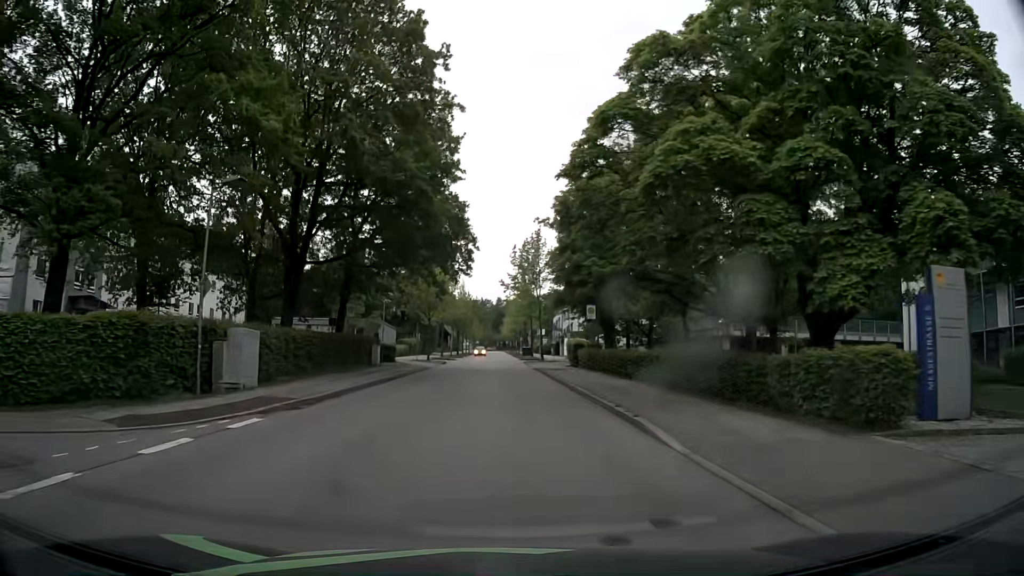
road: residential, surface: asphalt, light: Day
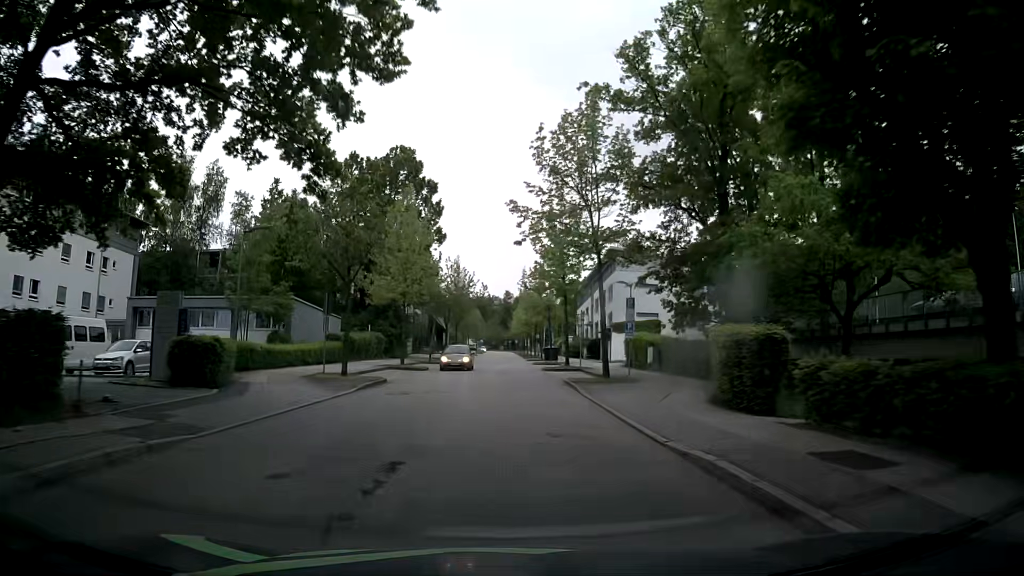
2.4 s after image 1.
(-0.2, +32.0) m; -1°
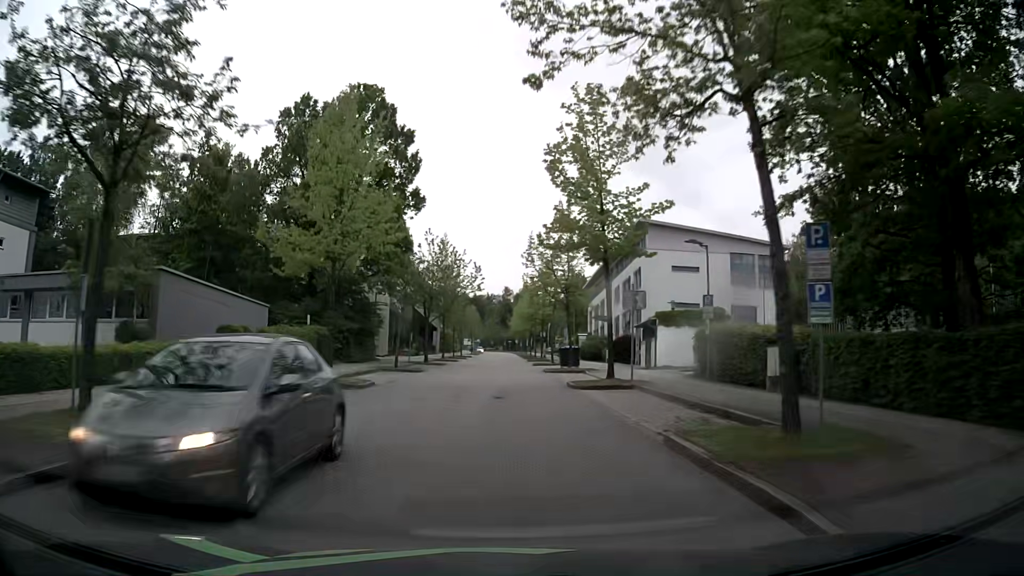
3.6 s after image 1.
(+0.1, +16.2) m; 0°
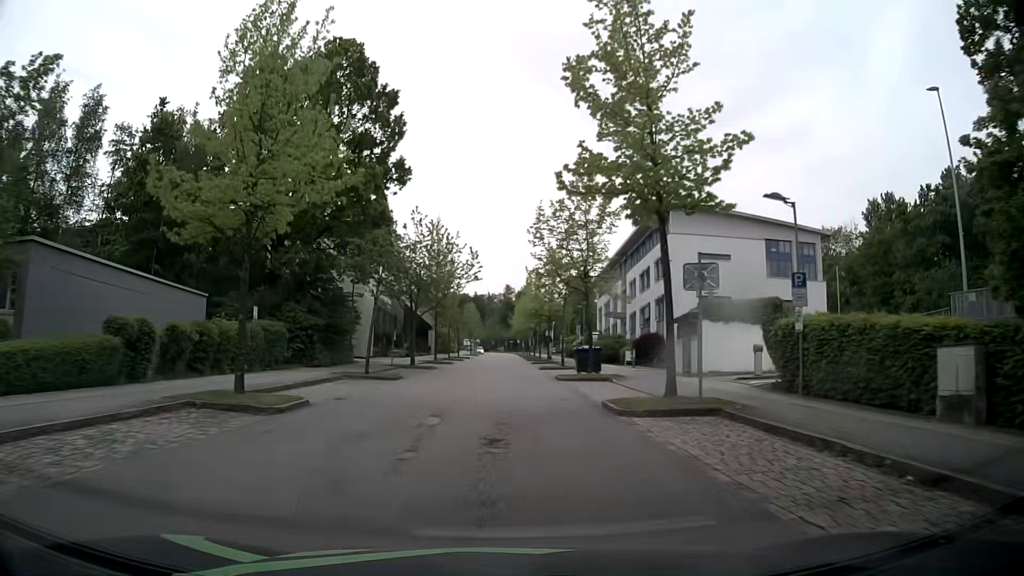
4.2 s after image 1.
(0.0, +8.1) m; 0°
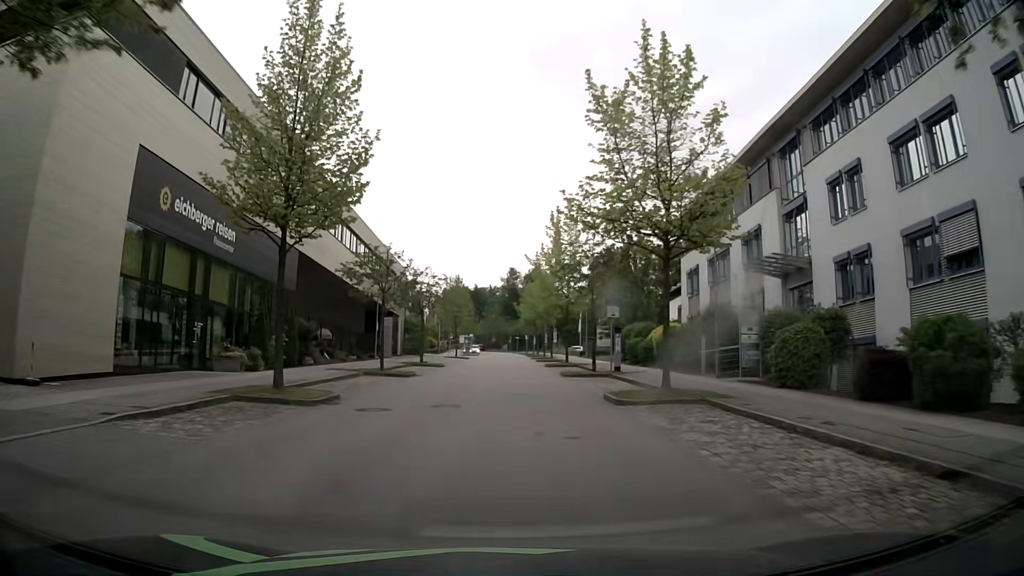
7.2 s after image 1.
(0.0, +40.5) m; 0°
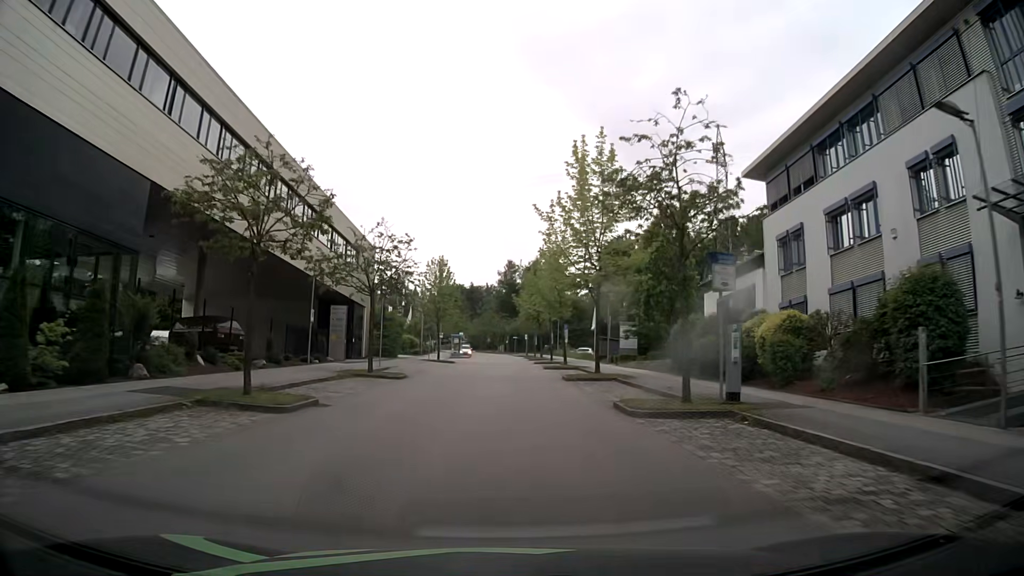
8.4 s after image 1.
(0.0, +16.1) m; 0°
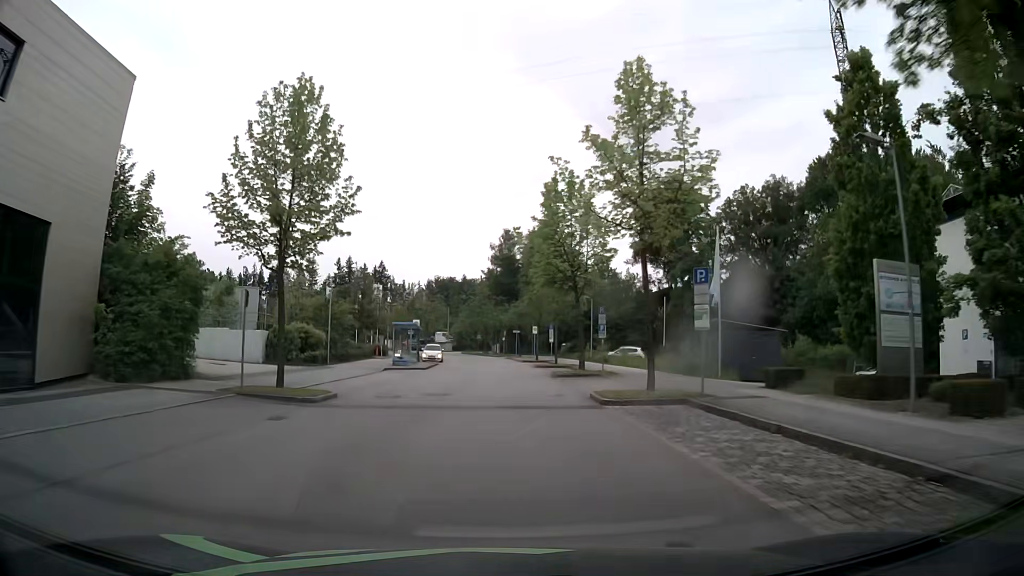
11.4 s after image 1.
(+0.2, +39.8) m; 0°
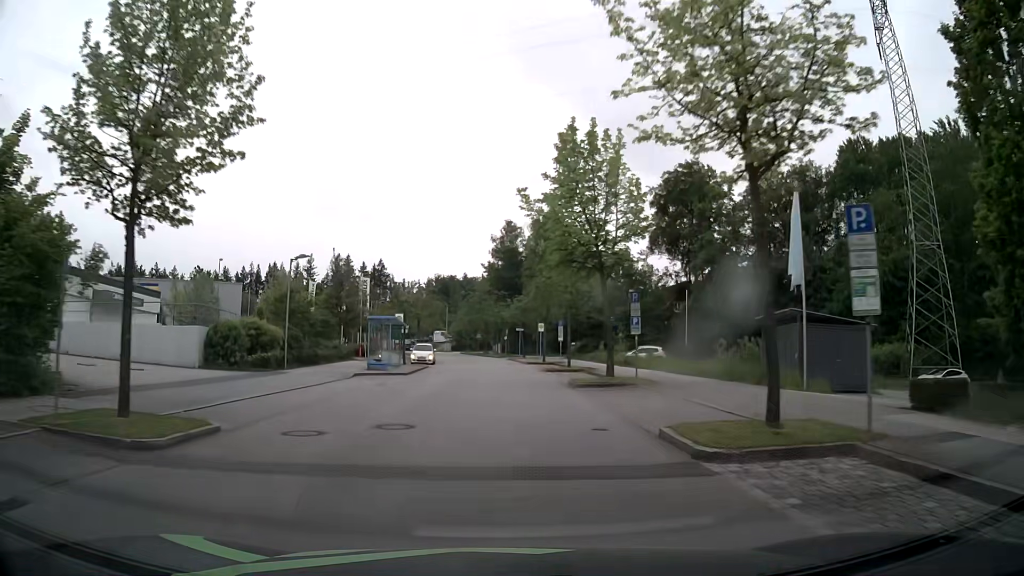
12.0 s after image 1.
(0.0, +7.9) m; 0°
(0, +10) (0, +20) (0, +30) (-1, +40) (-1, +50) (-2, +60) (-3, +70) (-4, +80) (-6, +90) (-8, +99) m
